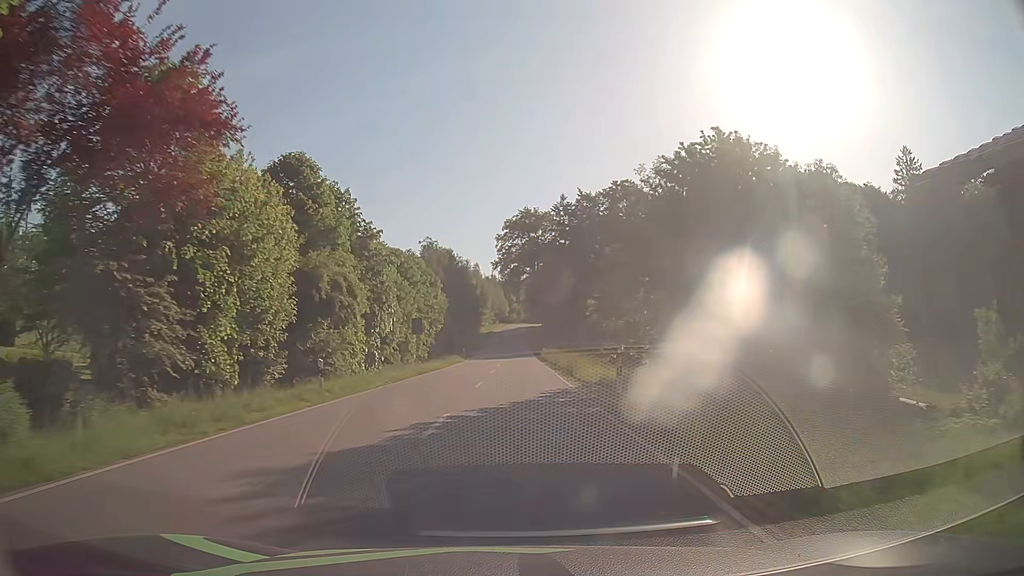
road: tertiary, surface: asphalt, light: Day
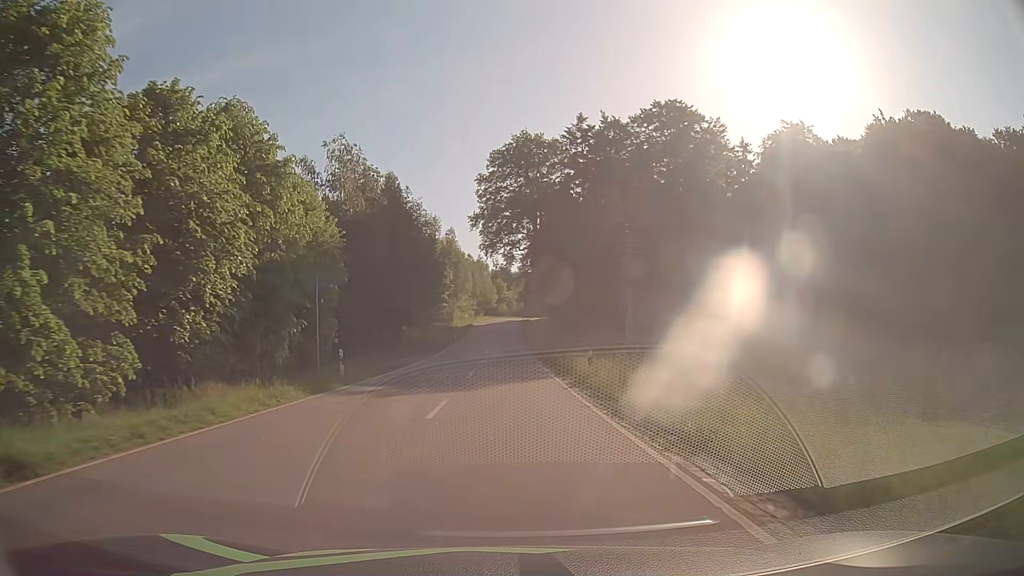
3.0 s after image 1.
(+0.8, +46.4) m; +1°
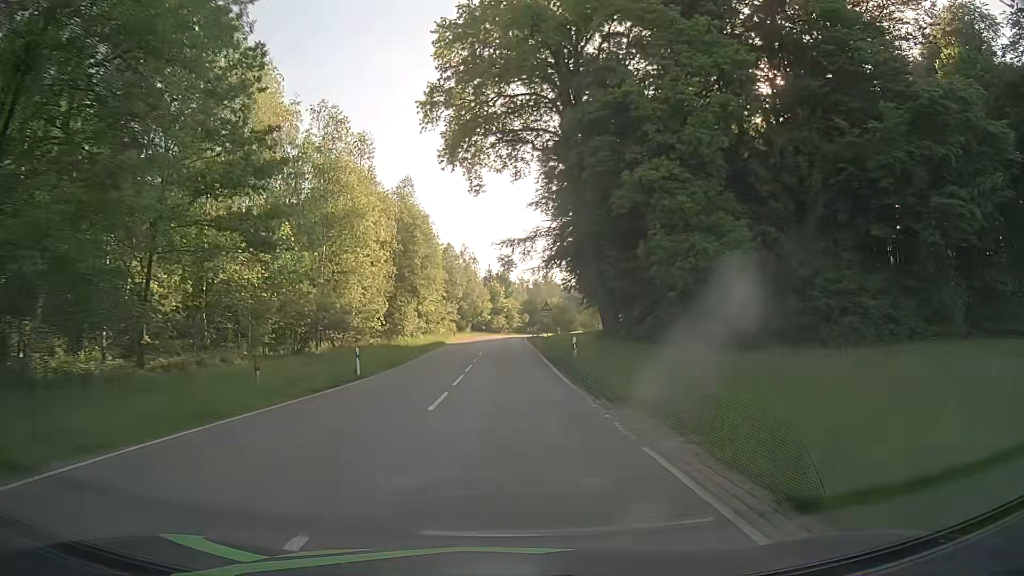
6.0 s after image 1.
(-0.1, +47.2) m; +1°
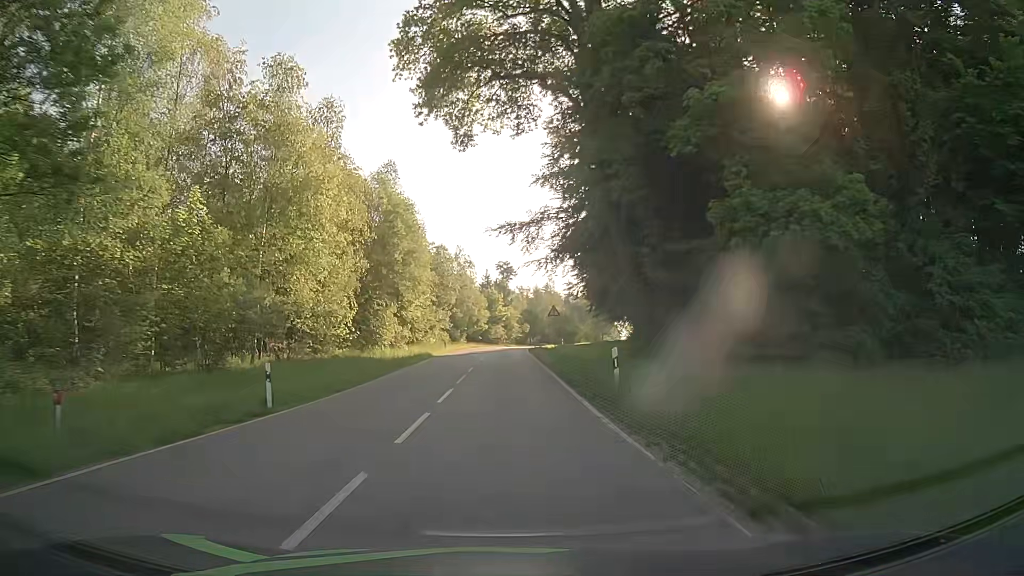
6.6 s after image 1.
(-0.1, +9.4) m; -1°
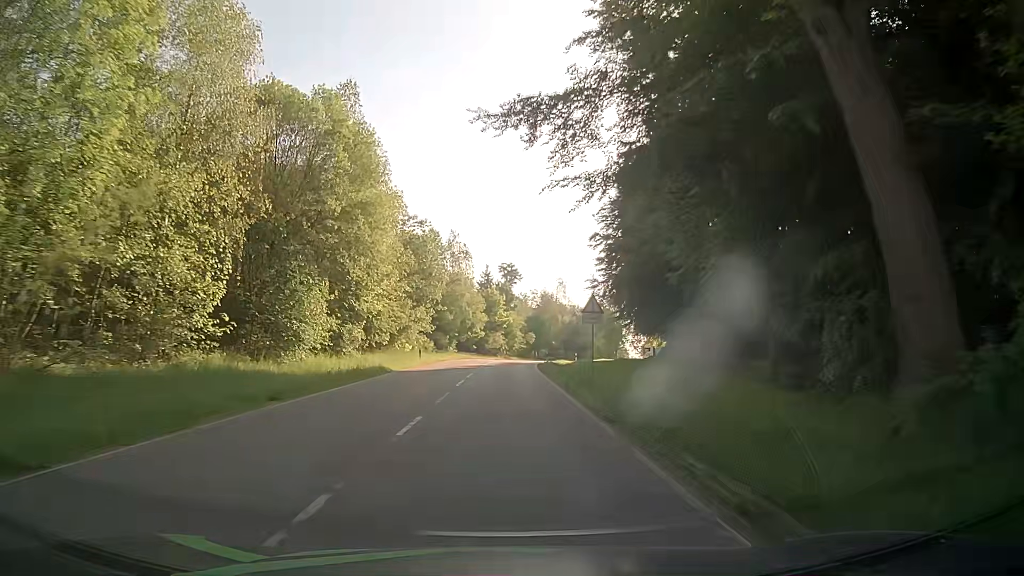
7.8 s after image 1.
(0.0, +18.6) m; 0°
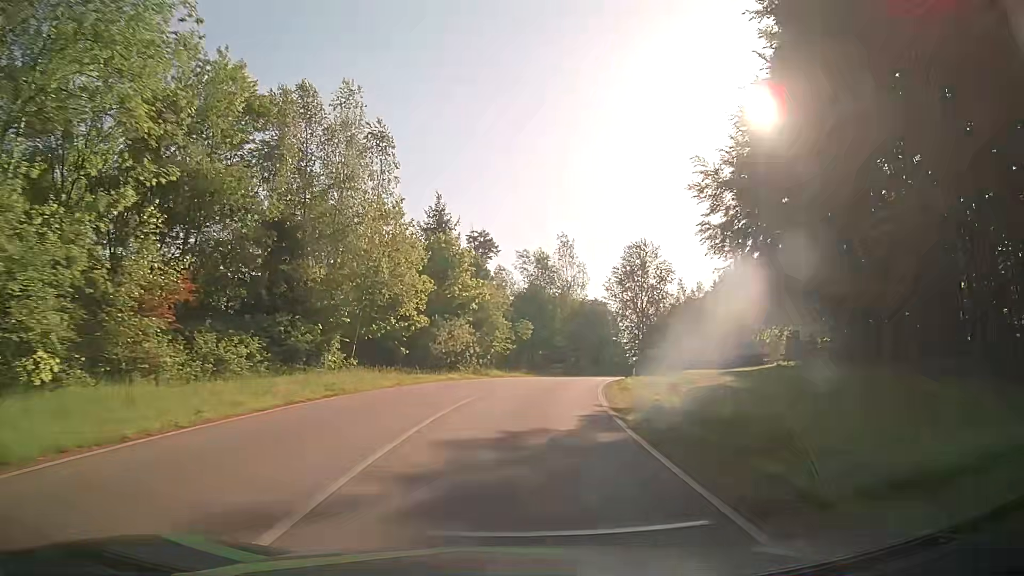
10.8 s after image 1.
(+0.4, +44.1) m; +2°
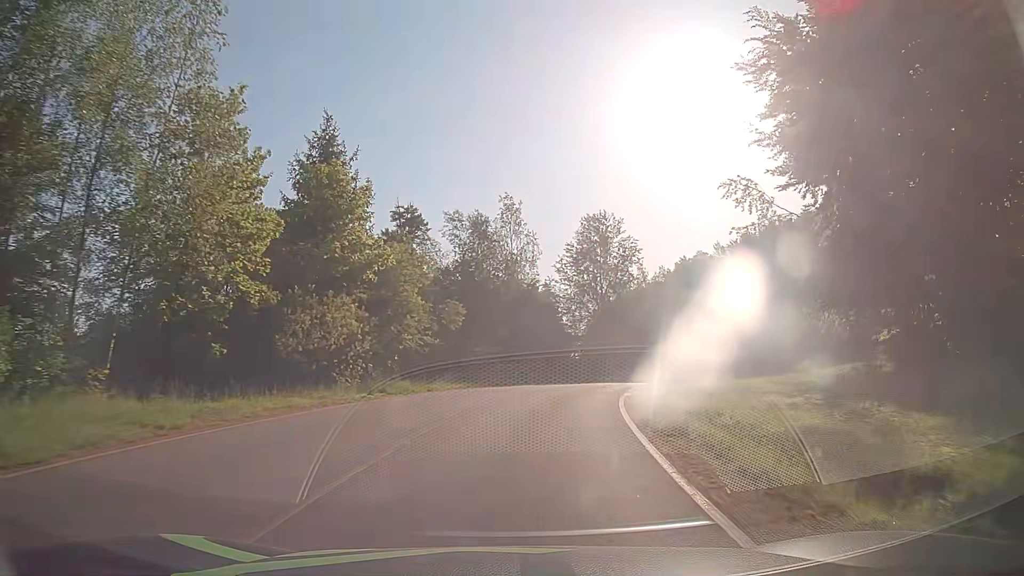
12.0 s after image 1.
(+0.7, +16.5) m; +5°
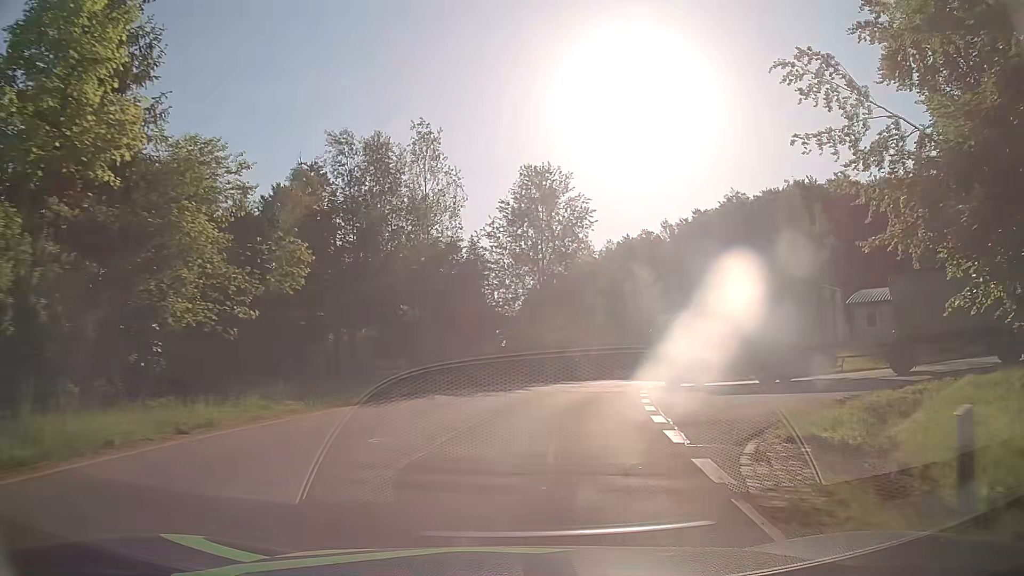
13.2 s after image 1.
(+0.9, +15.6) m; +6°
(0, +10) (+2, +20) (+4, +30) (+7, +39) (+11, +48) (+16, +57) (+21, +66) (+26, +74) (+31, +83) (+34, +92) m
